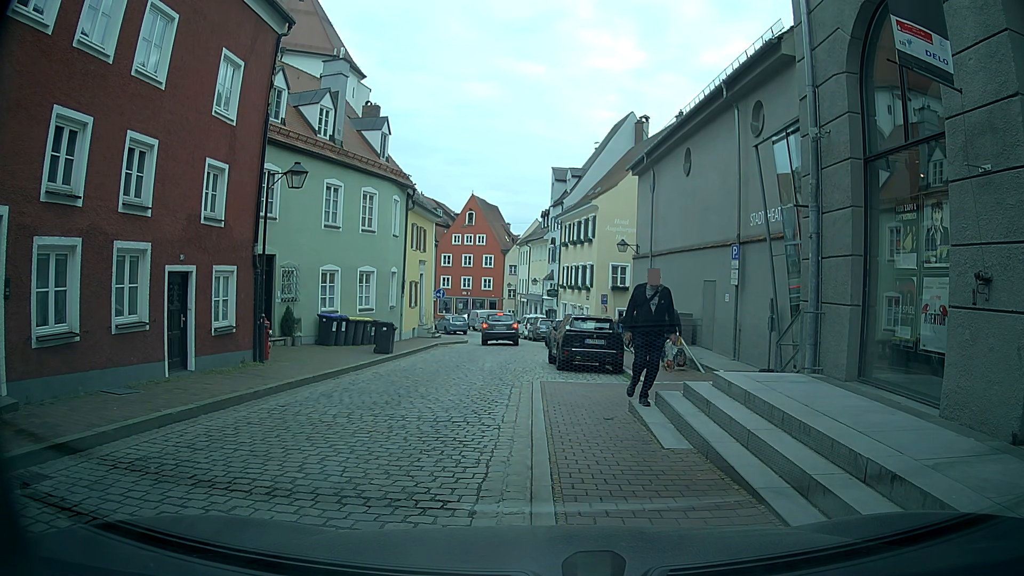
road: residential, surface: sett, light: Day
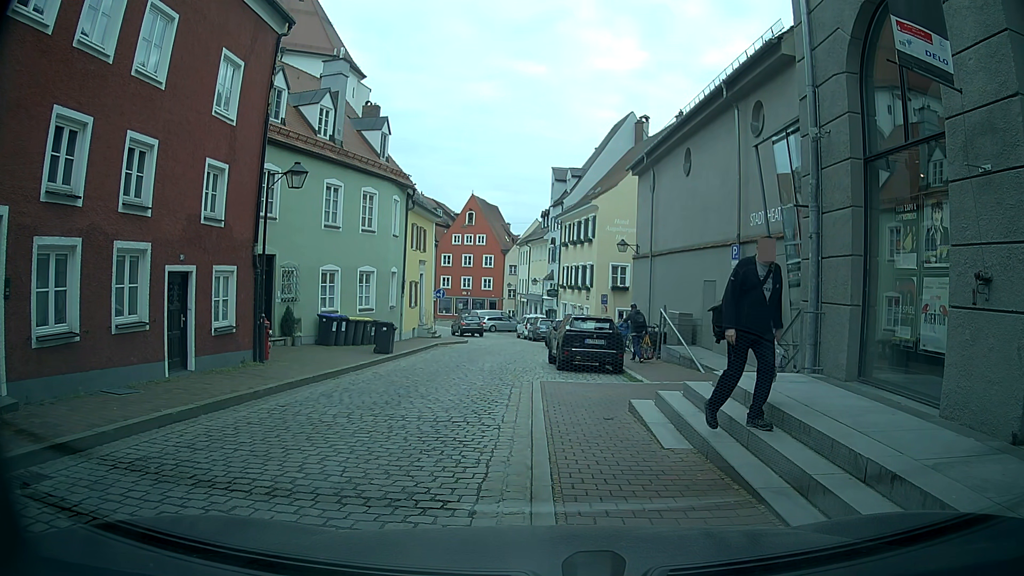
(0.0, 0.0) m; 0°
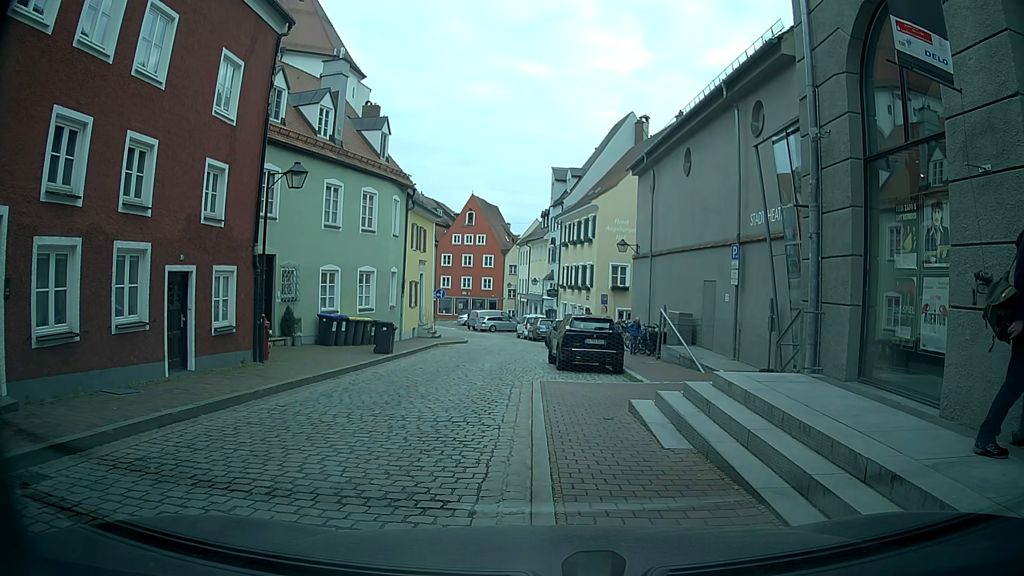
(0.0, 0.0) m; 0°
